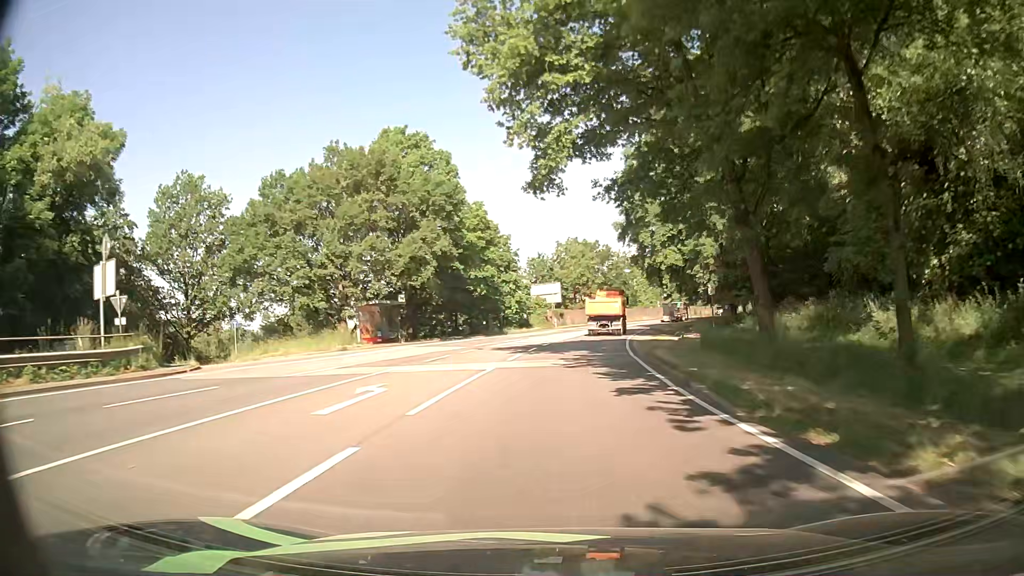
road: primary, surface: asphalt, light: Day
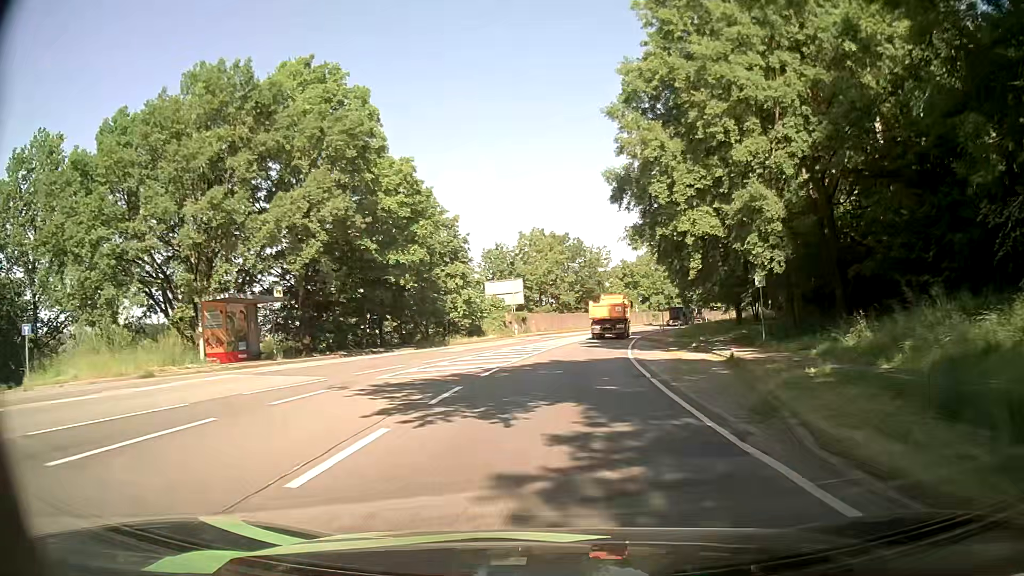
(+0.6, +17.3) m; +3°
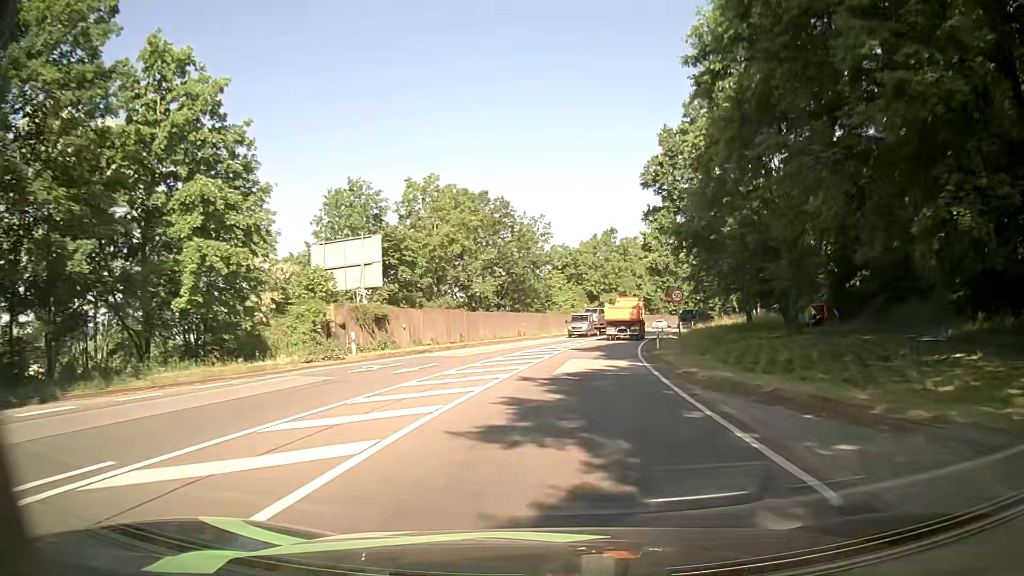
(+1.9, +34.2) m; +6°
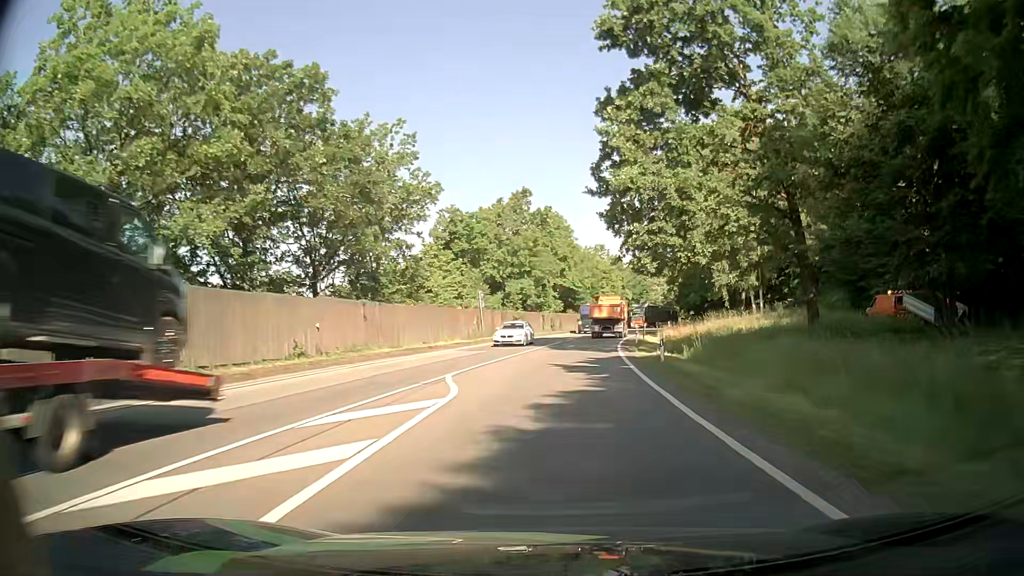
(+2.5, +33.8) m; +8°
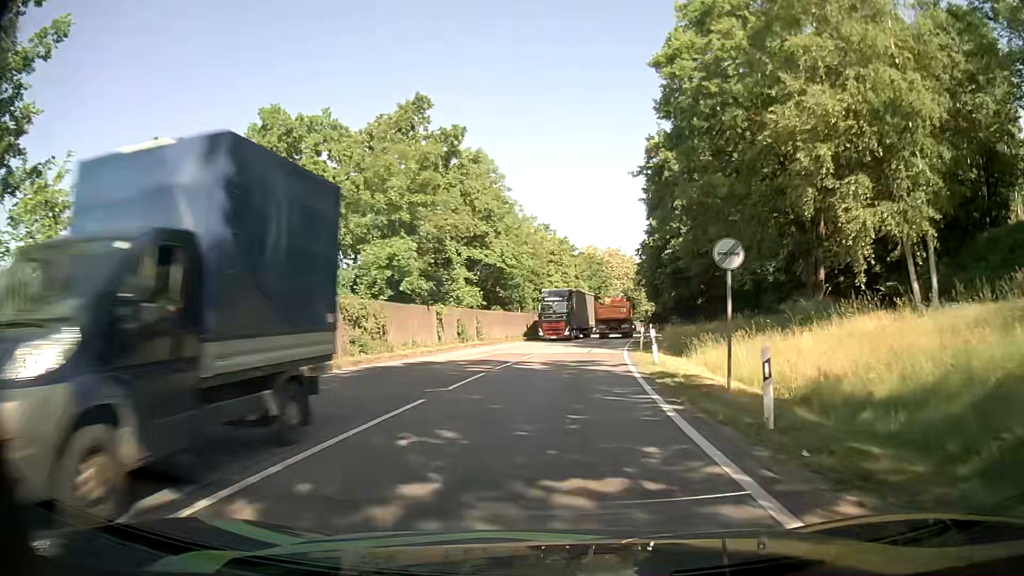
(+1.8, +33.5) m; +5°
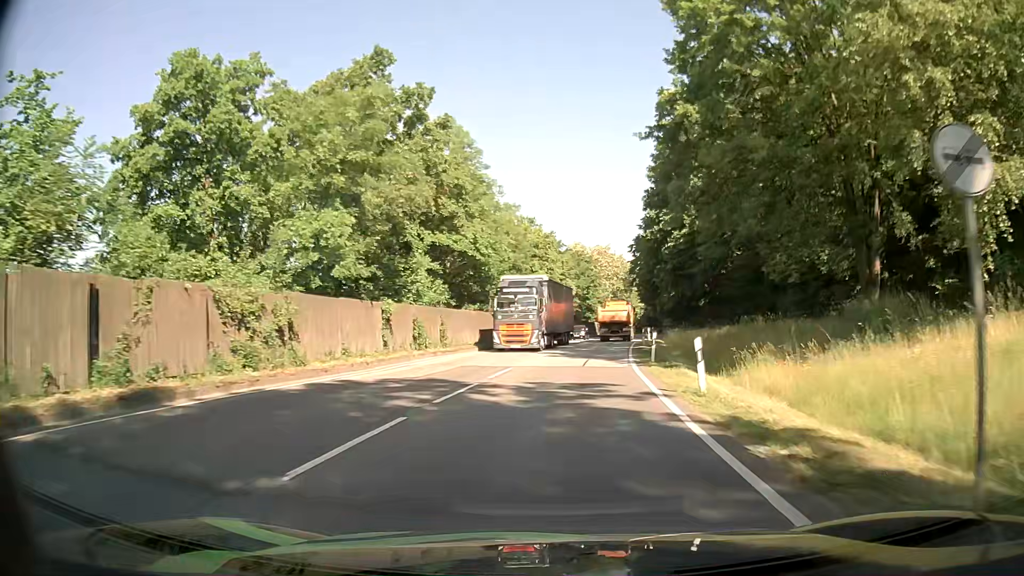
(+0.1, +8.3) m; +1°
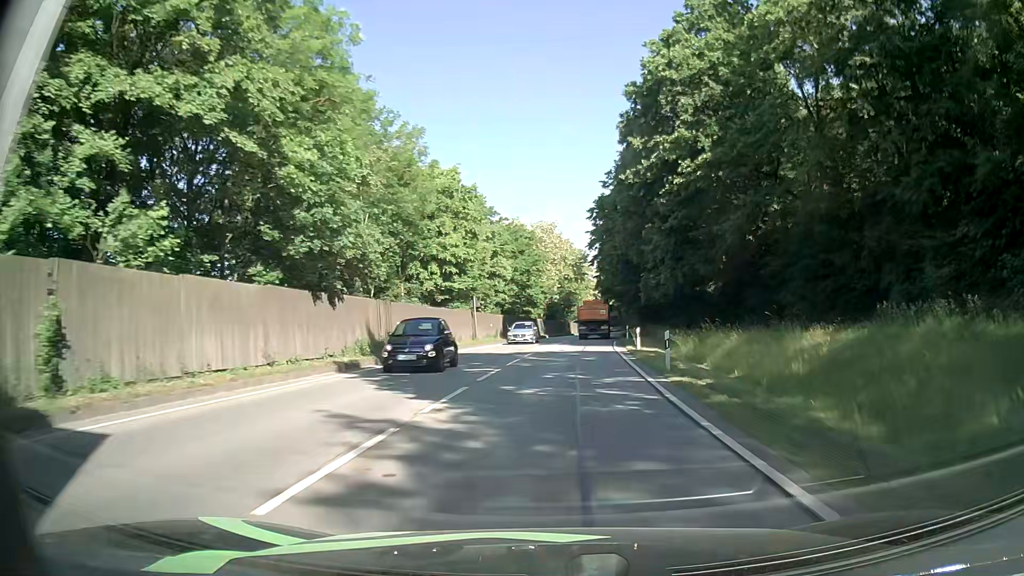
(+1.1, +24.9) m; +6°
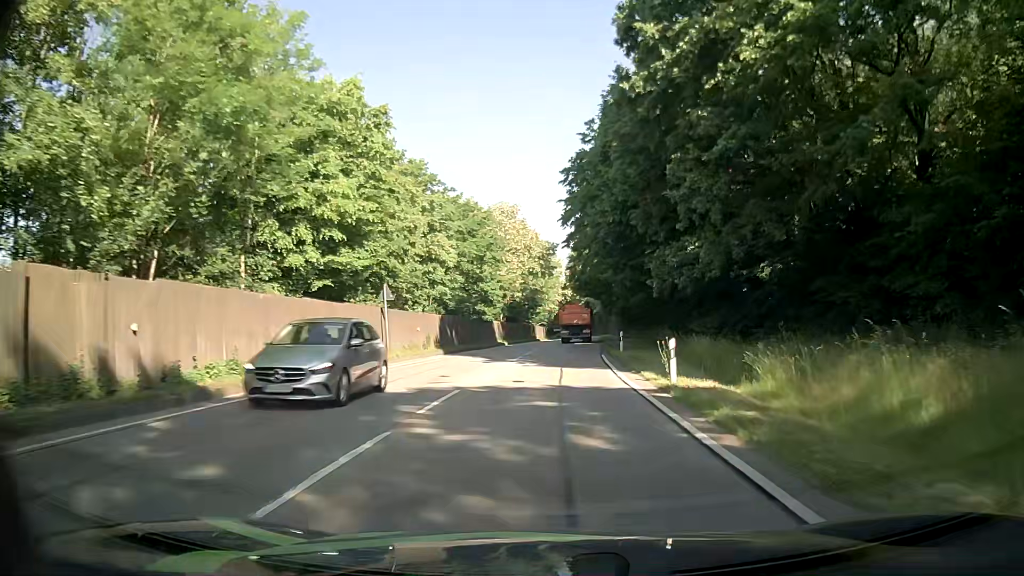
(+0.4, +16.5) m; +3°
